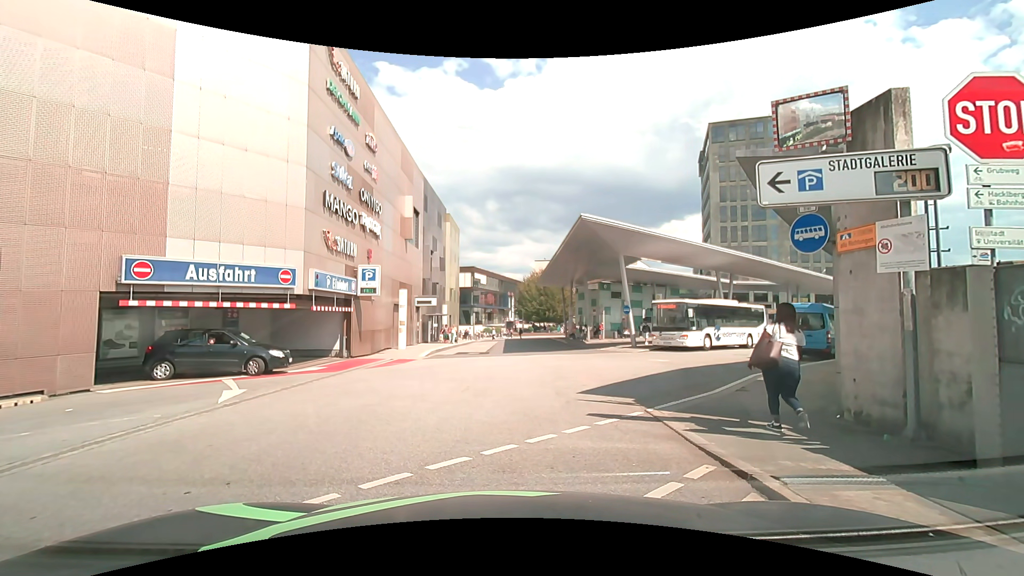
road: service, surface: asphalt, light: Day
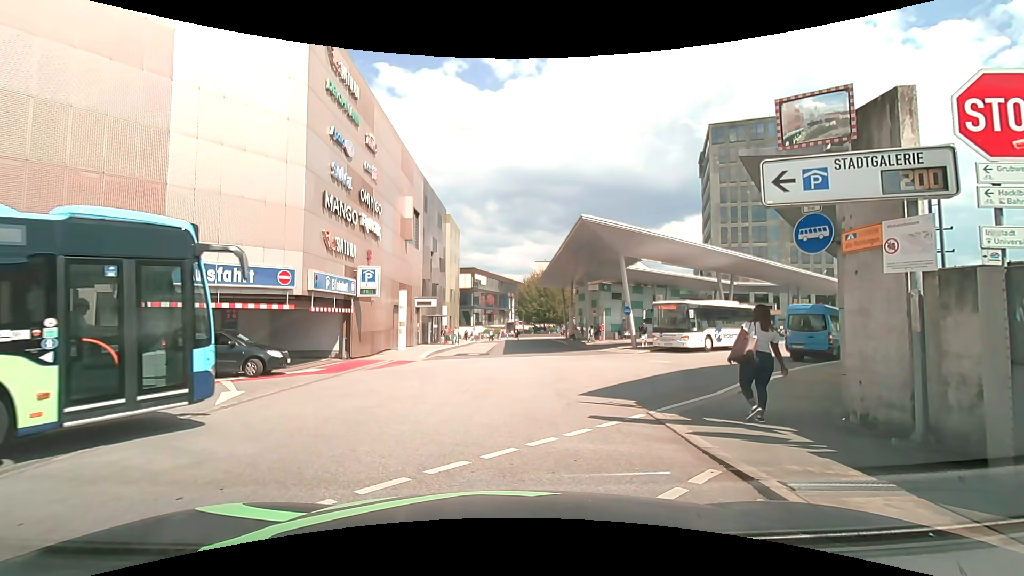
(0.0, +0.1) m; 0°
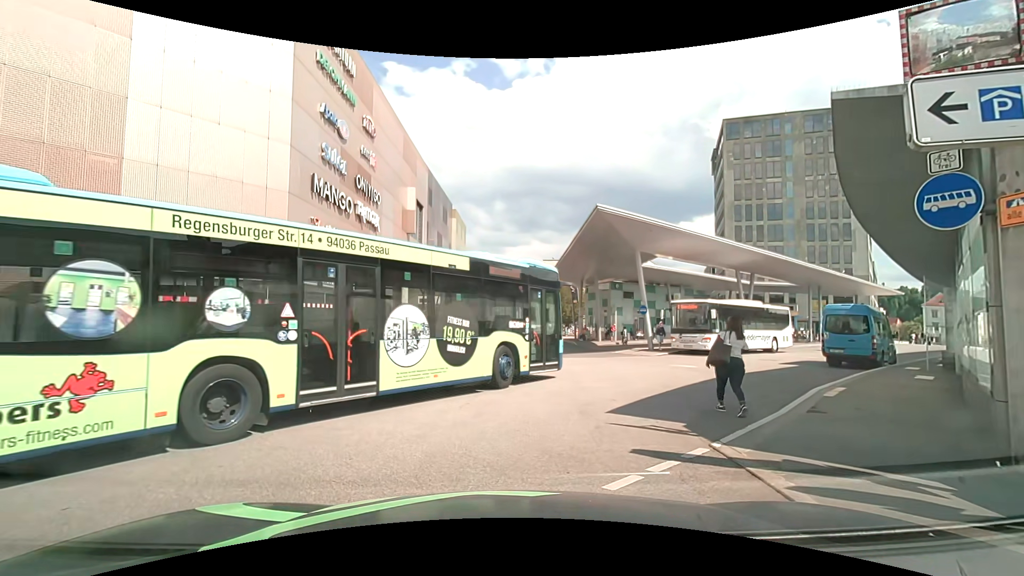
(0.0, +2.1) m; 0°
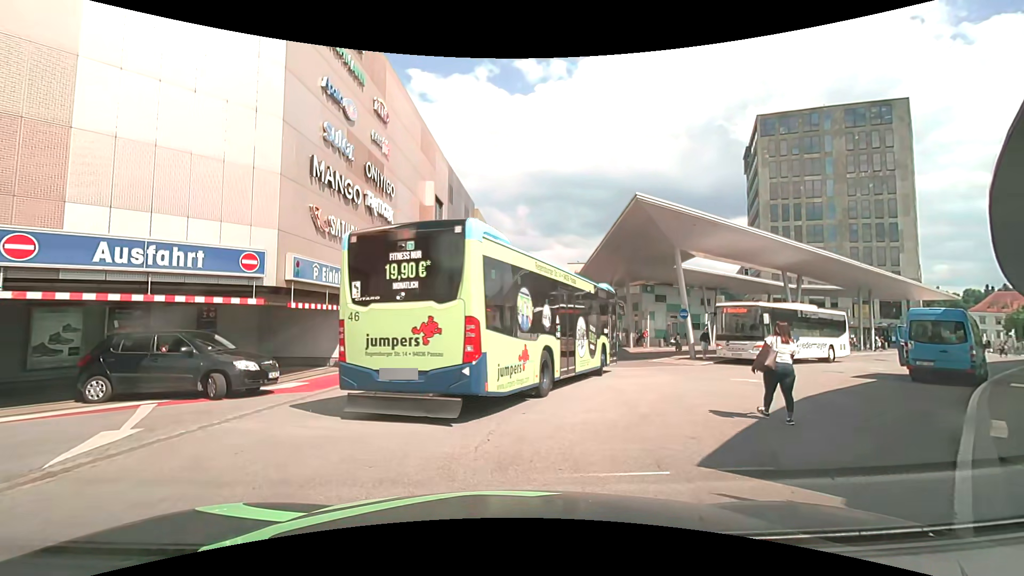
(-0.1, +2.6) m; -2°
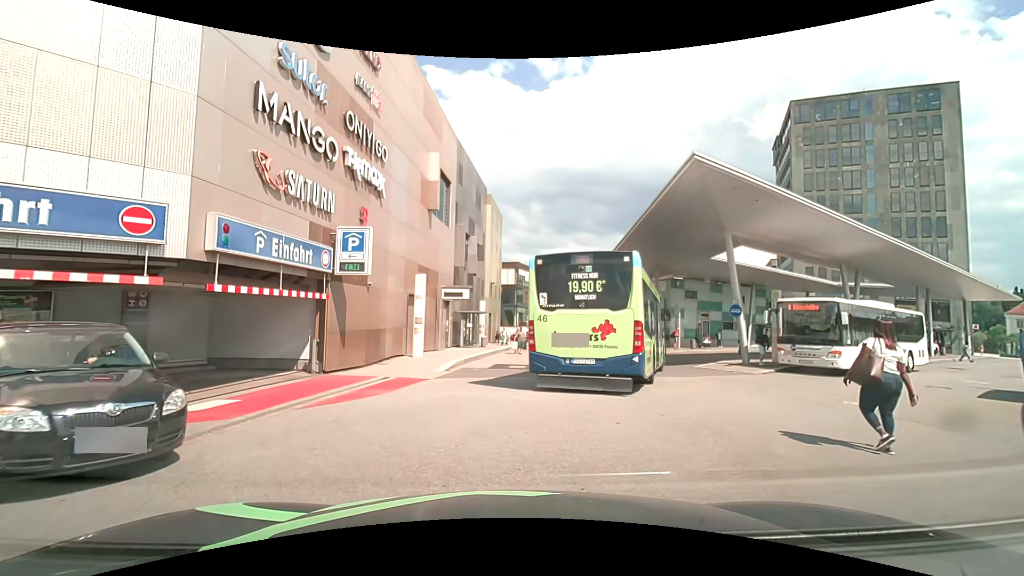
(-0.2, +4.7) m; -4°
